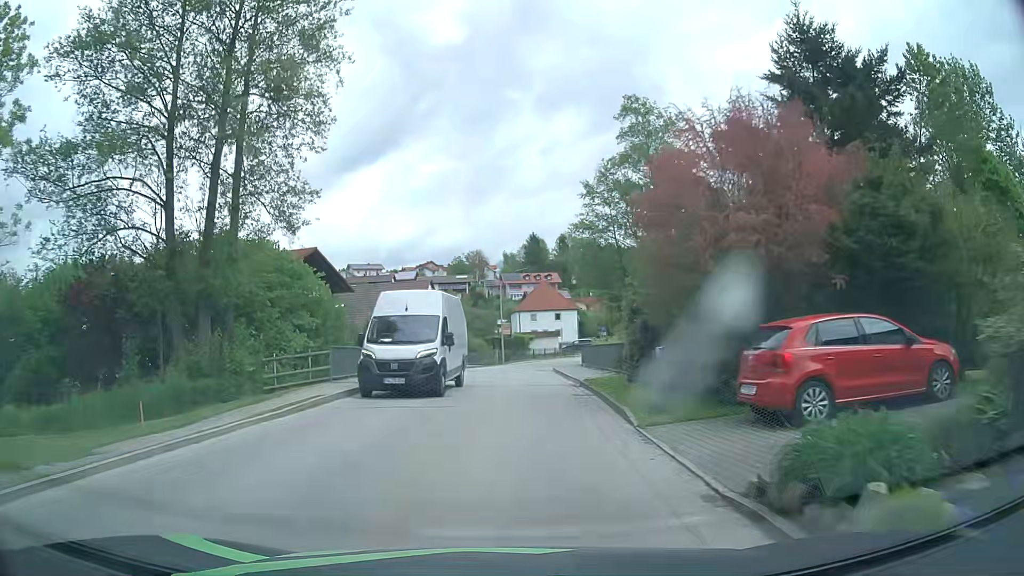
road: tertiary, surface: asphalt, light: Day
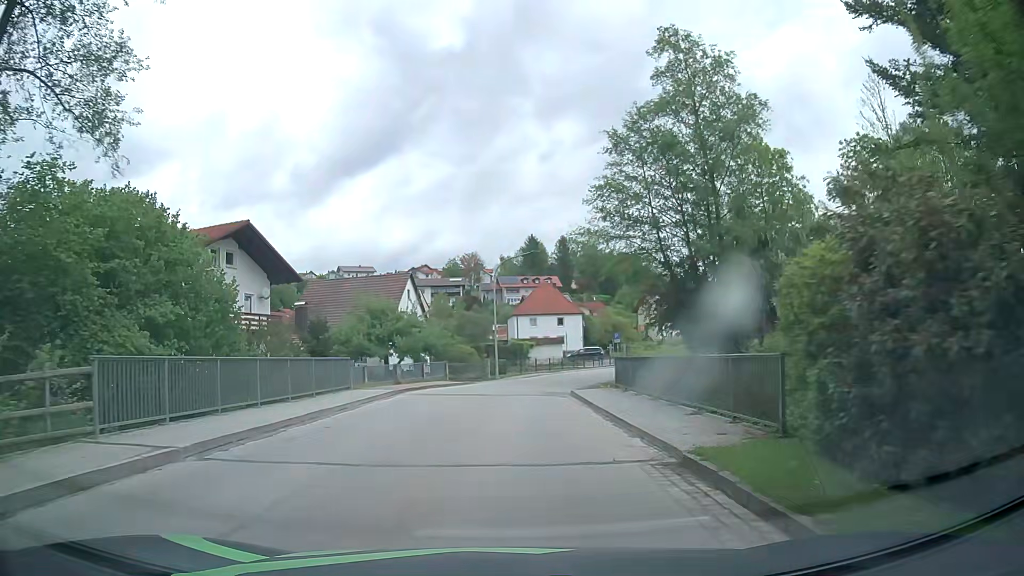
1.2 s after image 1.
(+0.1, +12.7) m; 0°
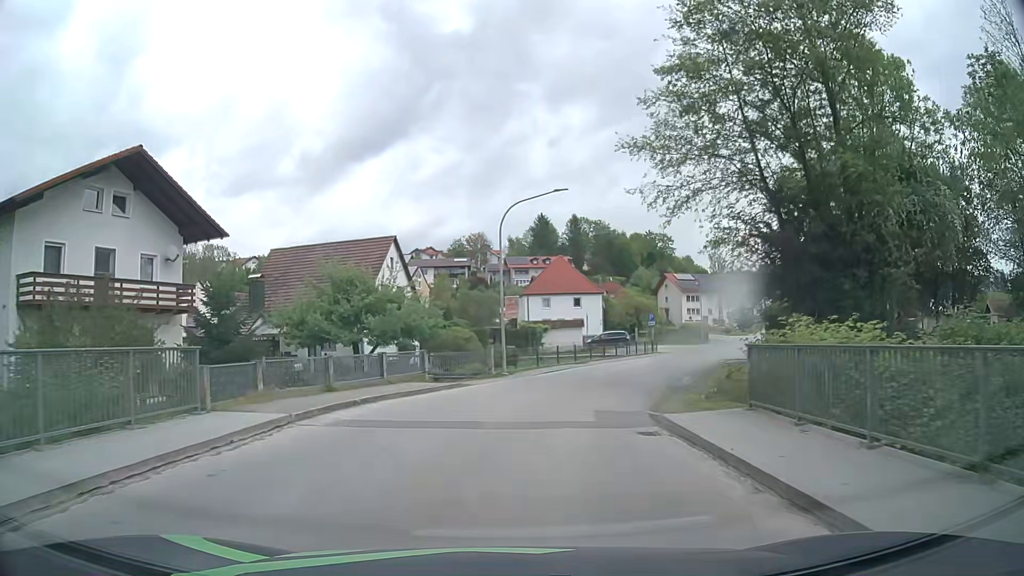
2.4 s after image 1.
(0.0, +12.6) m; +1°
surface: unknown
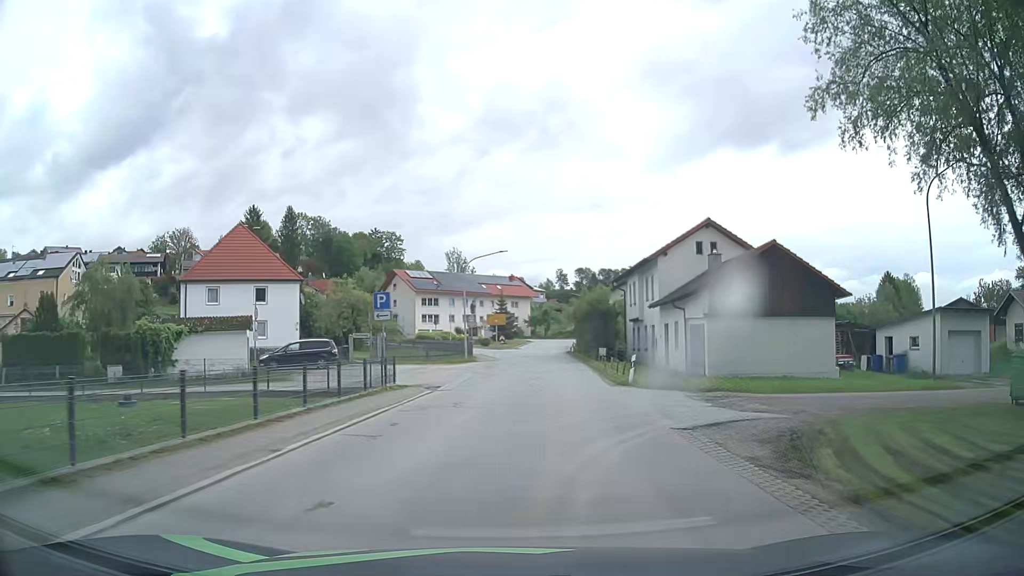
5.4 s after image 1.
(+5.4, +32.0) m; +23°
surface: asphalt
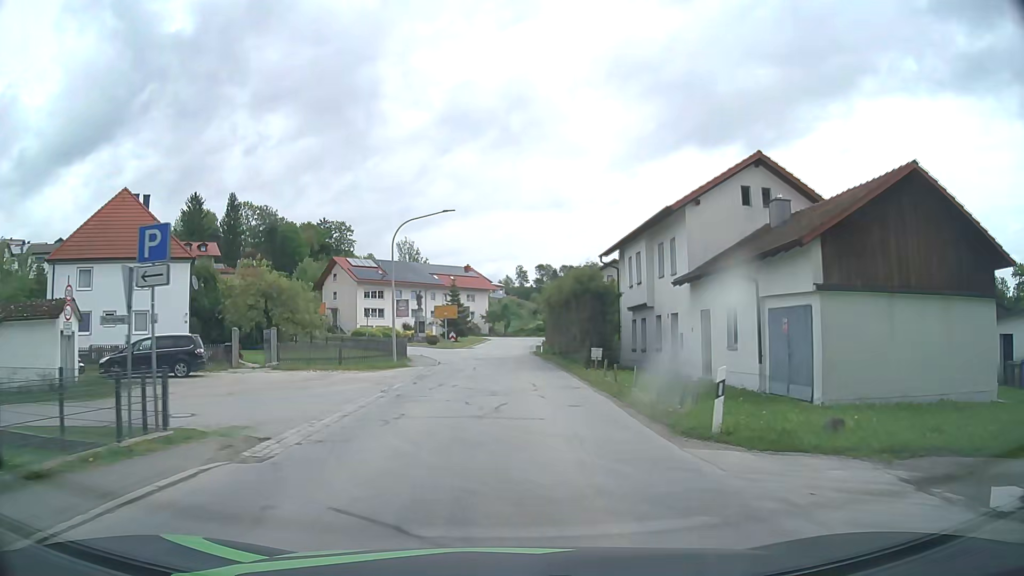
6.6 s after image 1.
(+0.5, +13.3) m; +3°
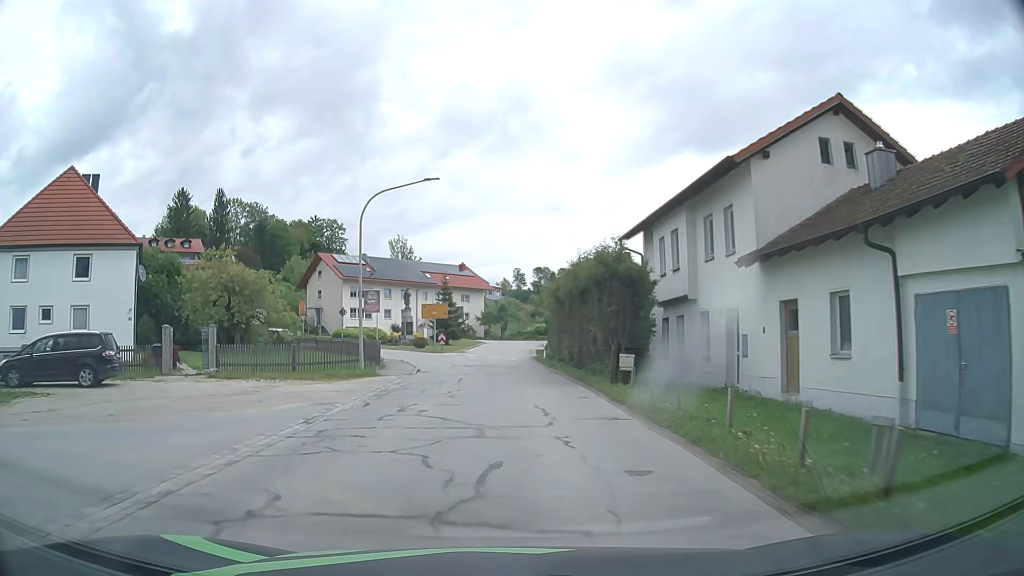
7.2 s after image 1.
(0.0, +6.7) m; 0°
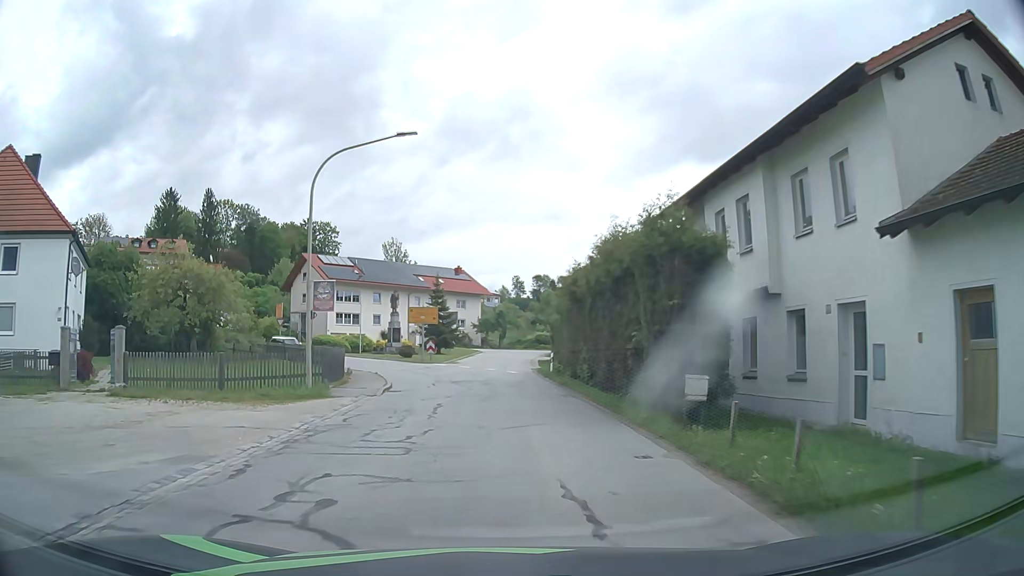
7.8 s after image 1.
(0.0, +6.7) m; 0°
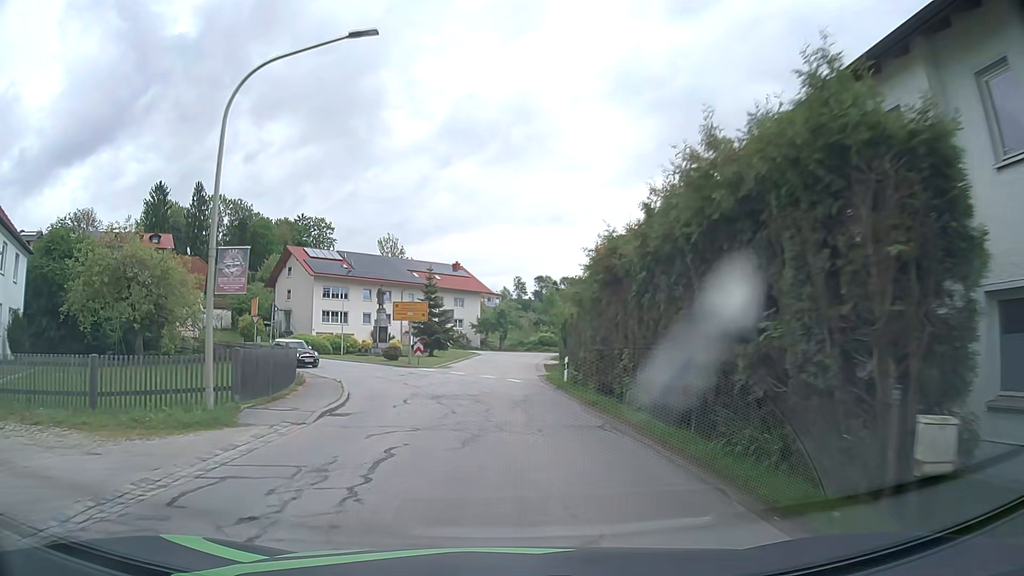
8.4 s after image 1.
(0.0, +6.7) m; 0°
(0, +10) (0, +20) (0, +30) (0, +40) (+1, +50) (+2, +60) (+3, +70) (+7, +79) (+14, +87) (+20, +94) m
